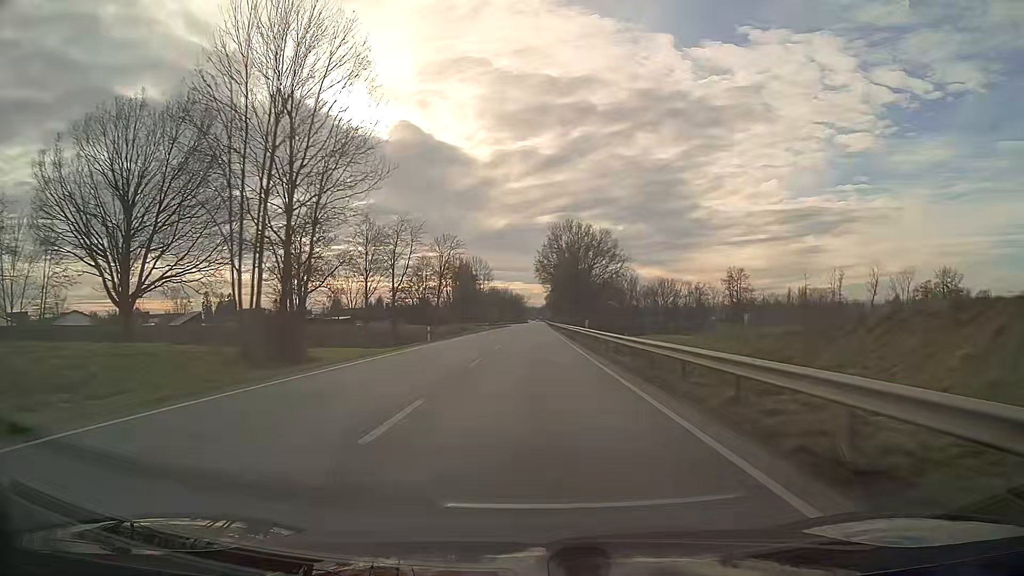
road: primary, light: Day
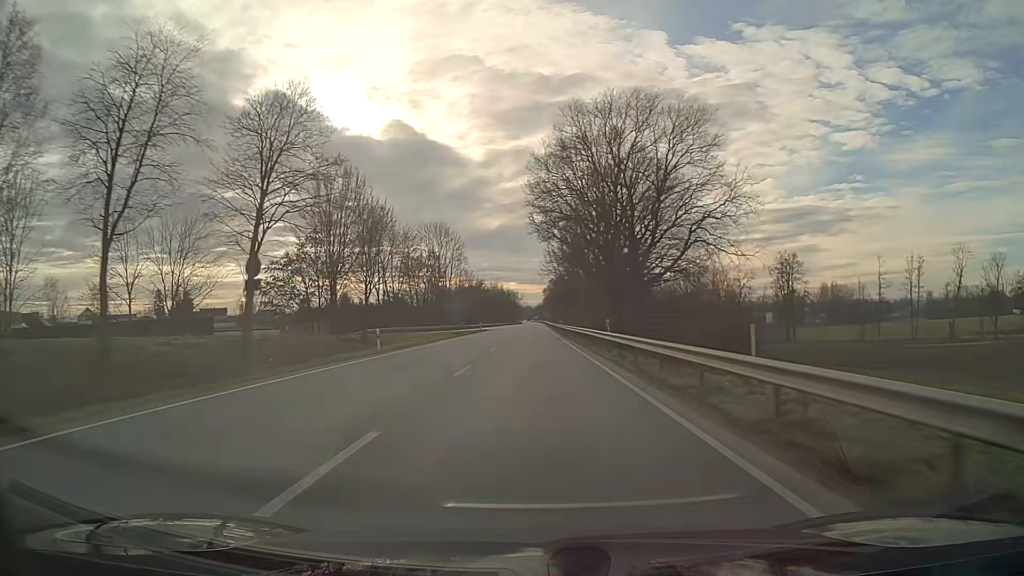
(+0.3, +63.4) m; 0°
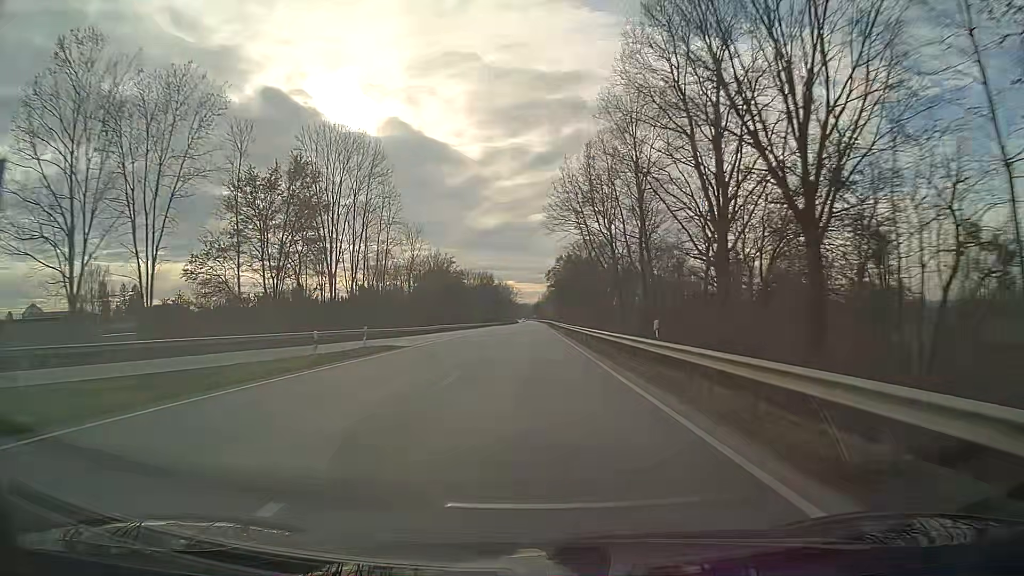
(+0.1, +63.4) m; 0°
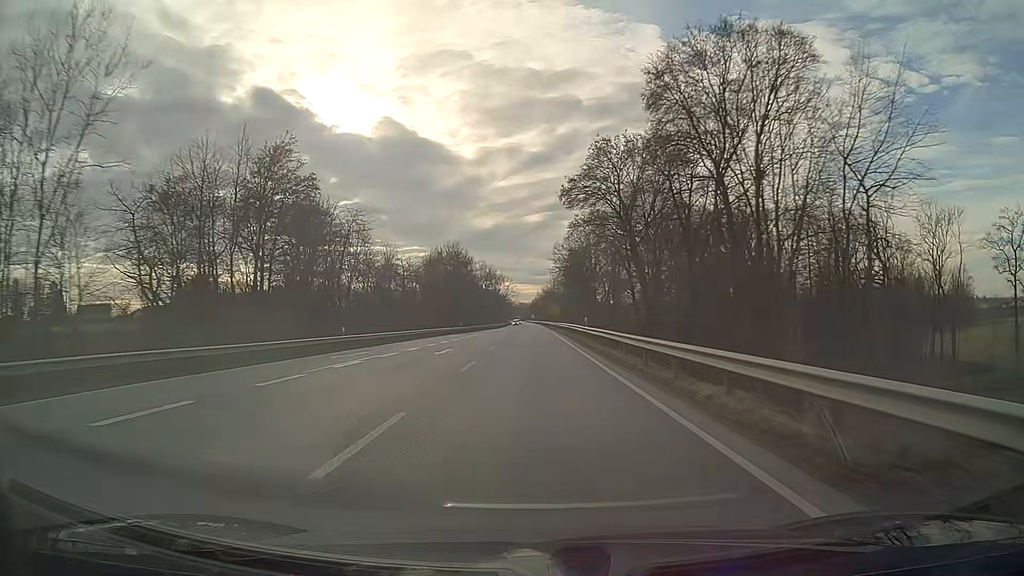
(+0.1, +79.2) m; 0°
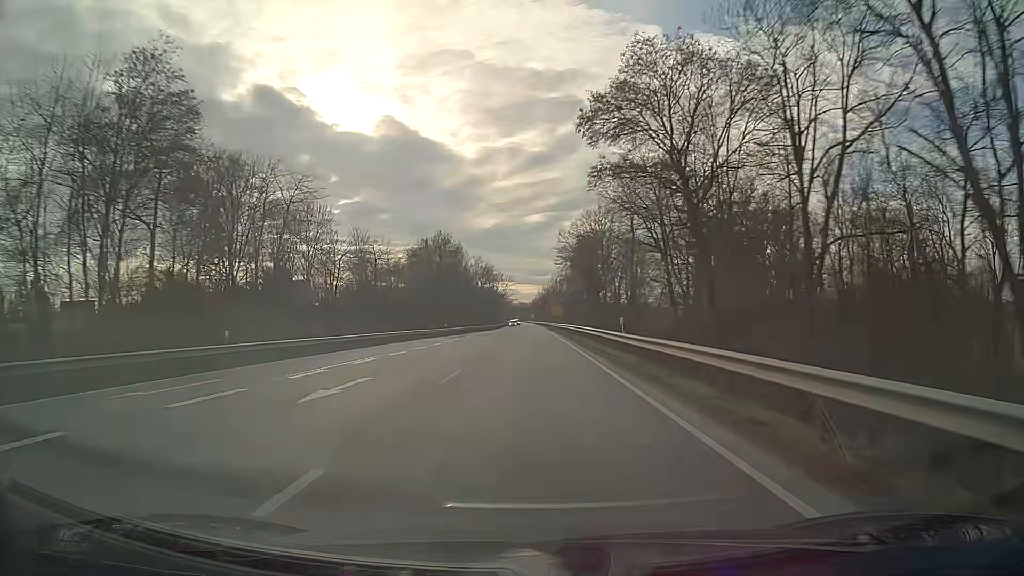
(0.0, +15.8) m; 0°
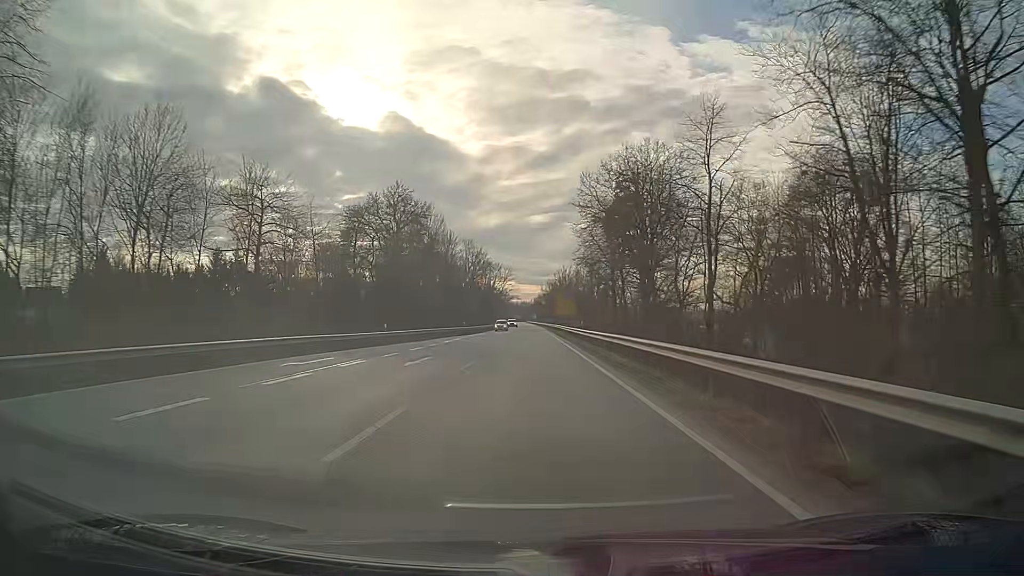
(0.0, +31.6) m; 0°
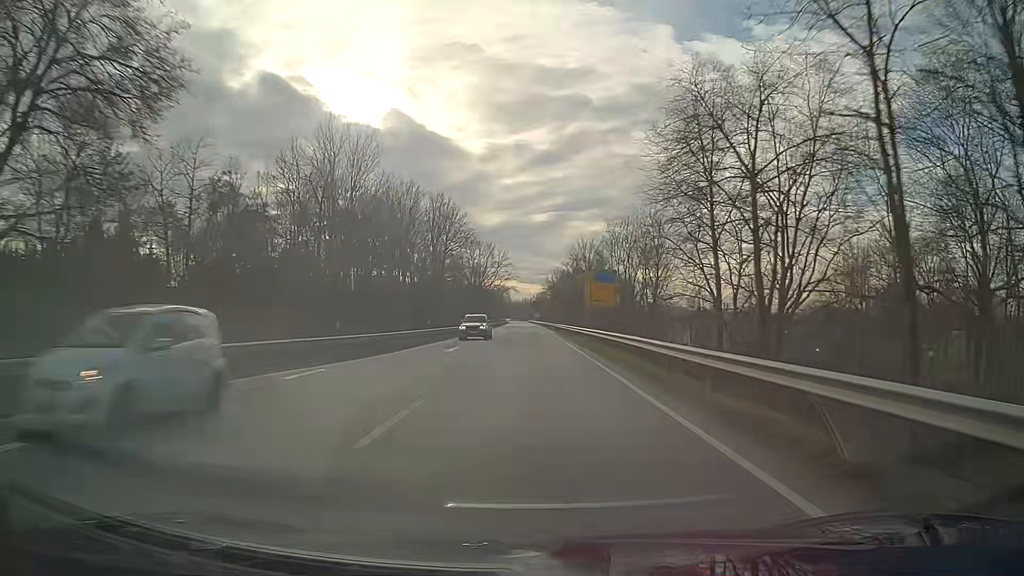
(-0.1, +47.5) m; 0°
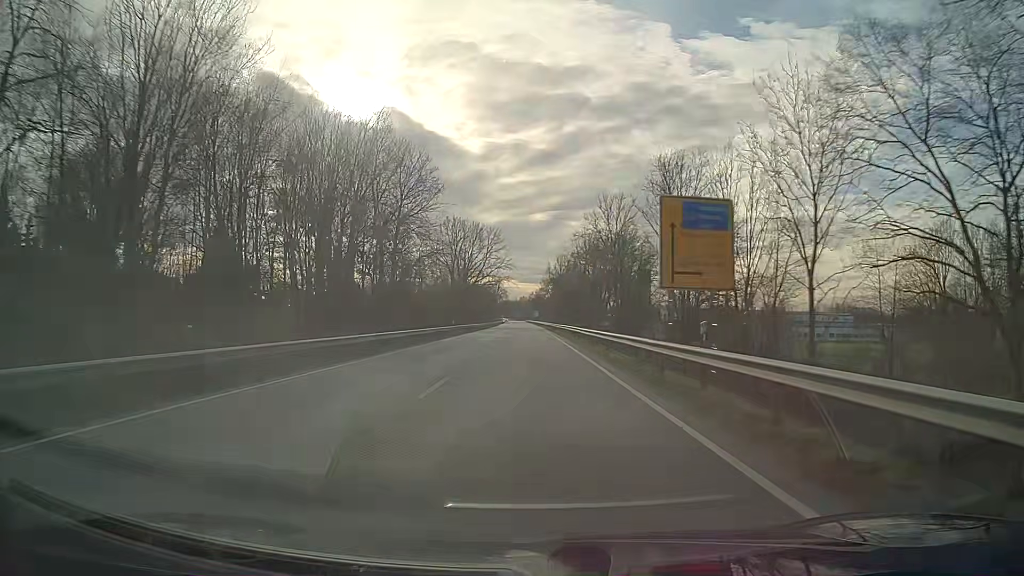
(0.0, +31.7) m; 0°
(0, +10) (0, +20) (0, +30) (0, +40) (0, +50) (0, +60) (0, +70) (-1, +80) (-1, +90) (-1, +100) m
